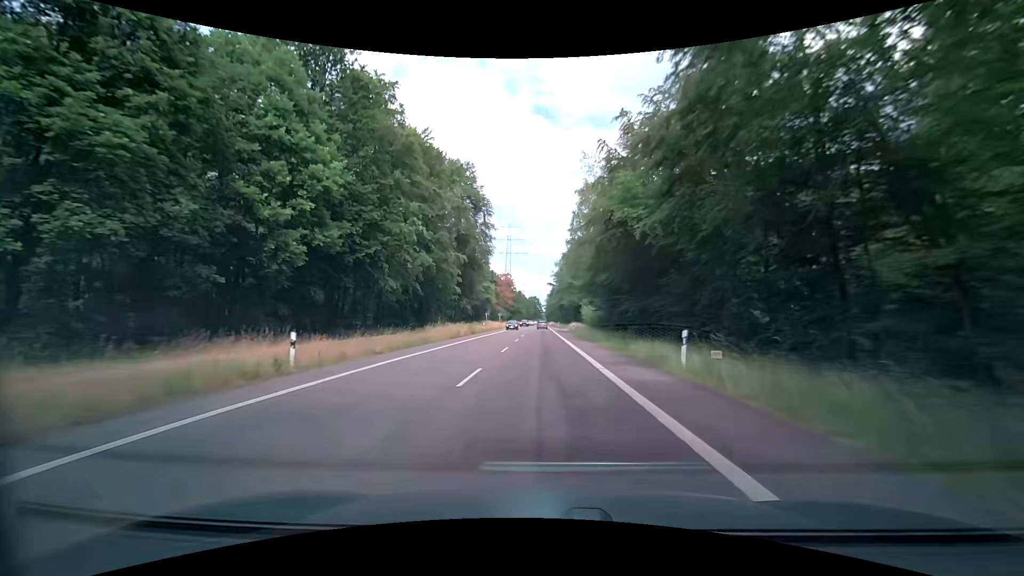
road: secondary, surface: asphalt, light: Day
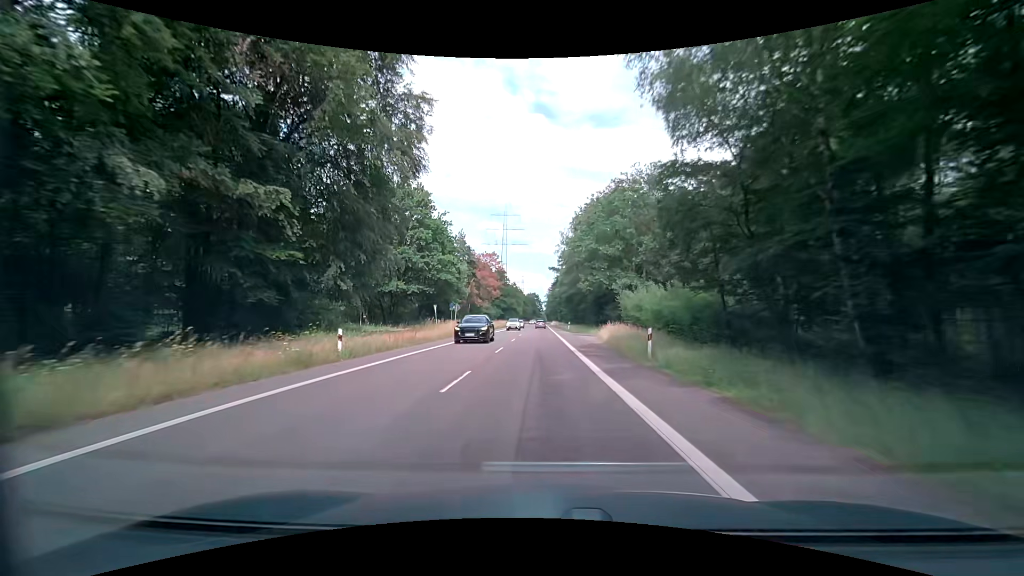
(-0.2, +46.4) m; 0°
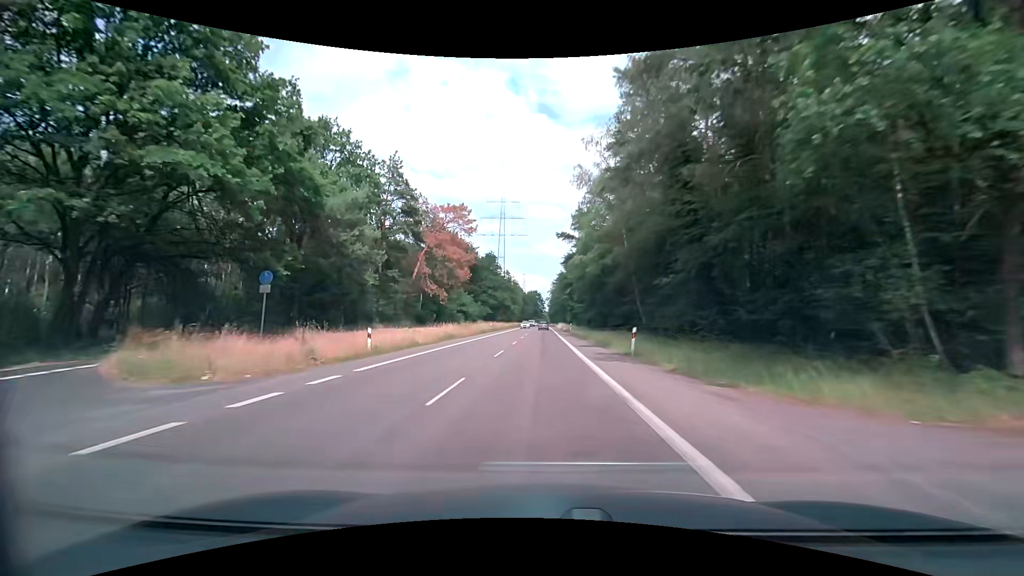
(0.0, +46.8) m; 0°
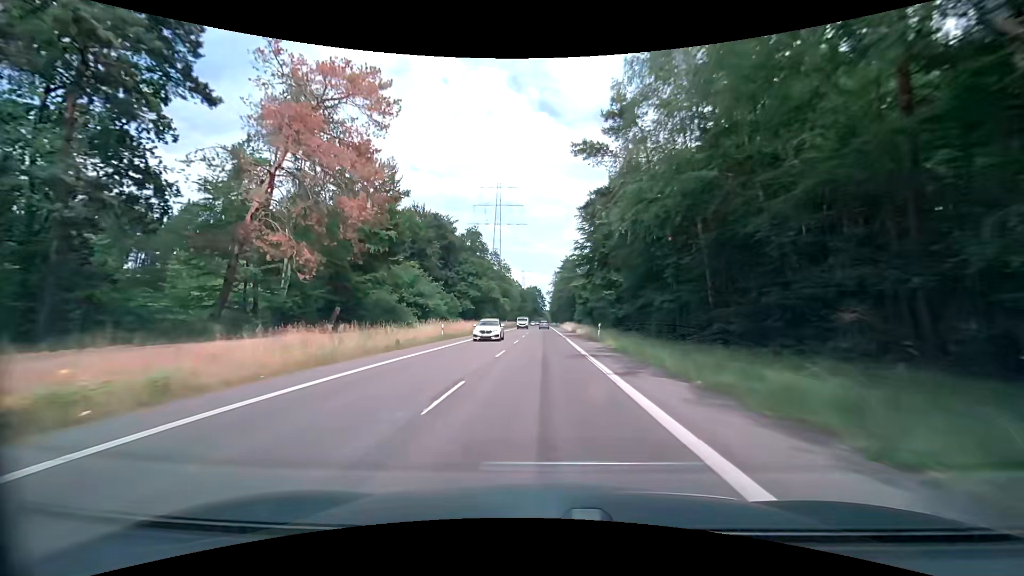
(-0.2, +35.1) m; 0°
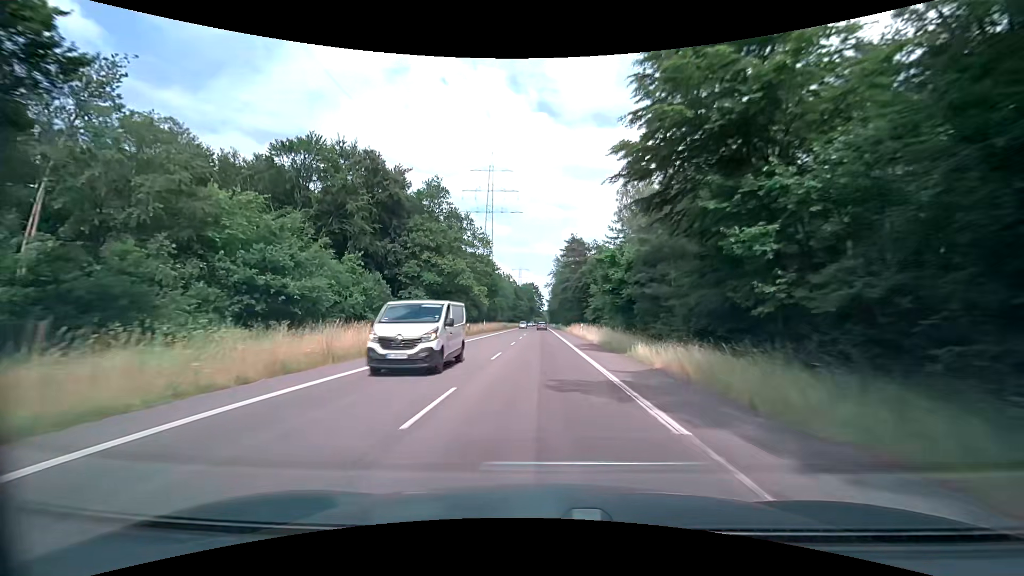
(0.0, +35.1) m; -1°
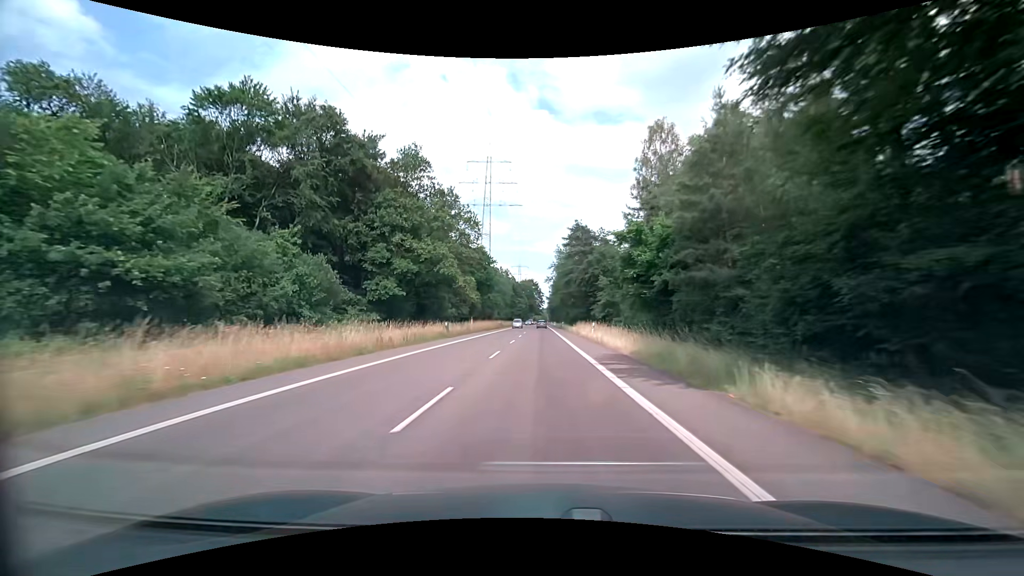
(+0.1, +11.7) m; +1°
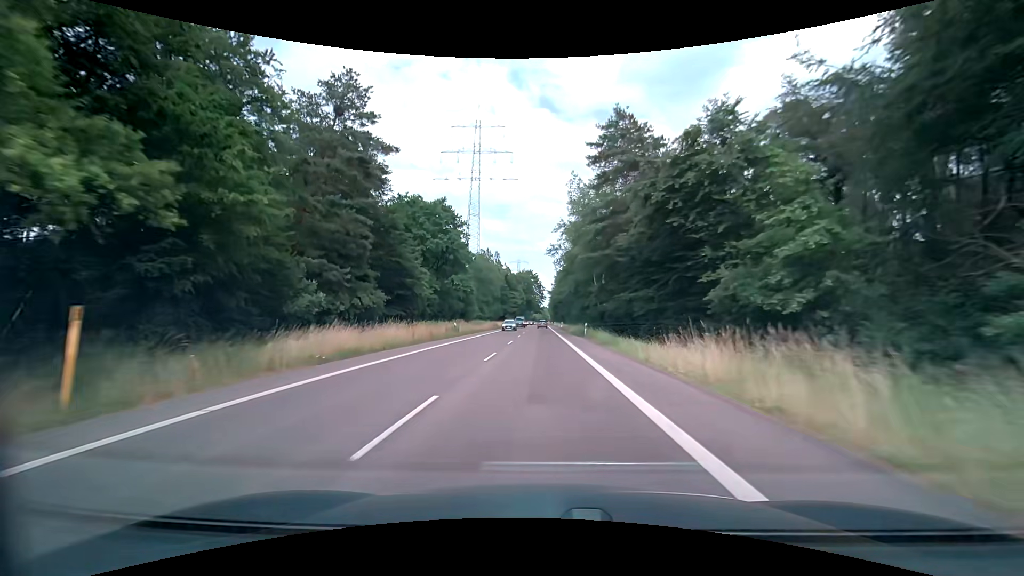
(-0.3, +46.7) m; 0°
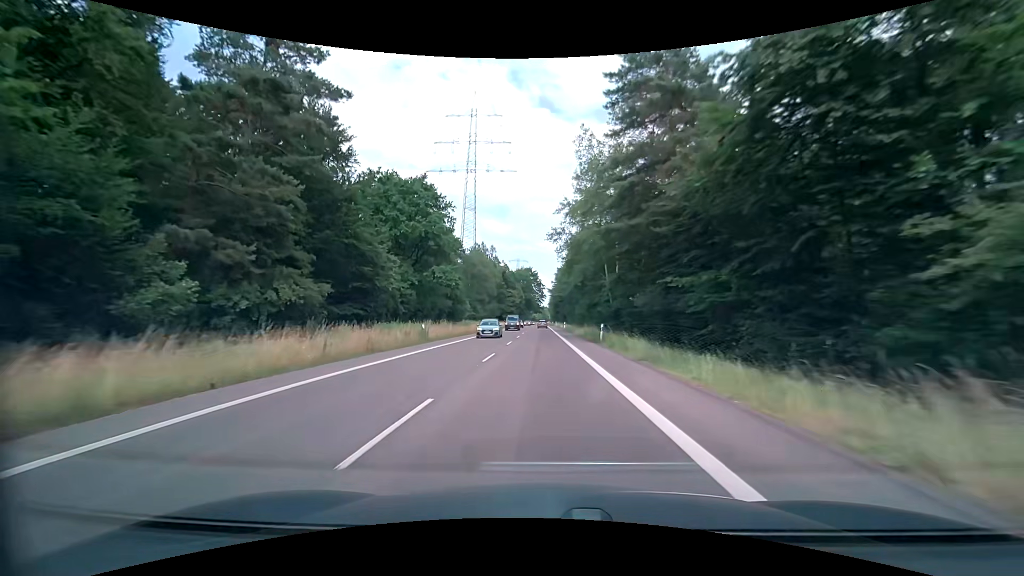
(0.0, +11.7) m; 0°
